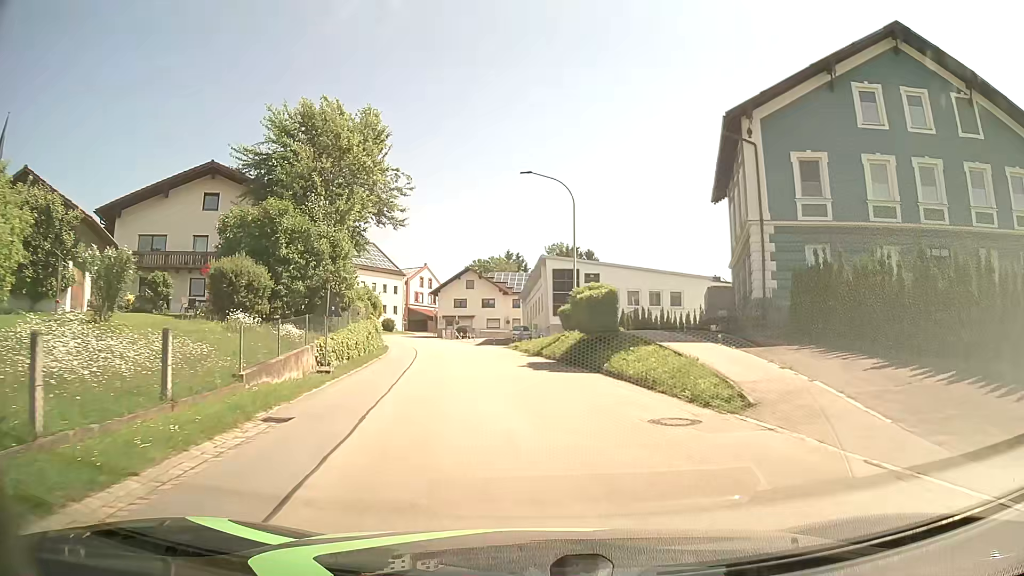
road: secondary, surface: asphalt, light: Day
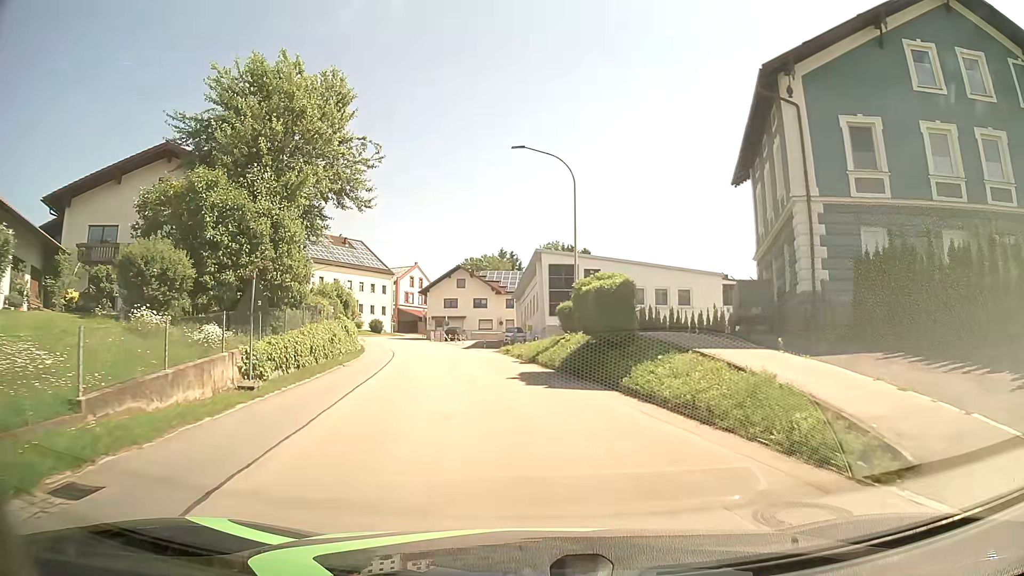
(0.0, +5.0) m; 0°
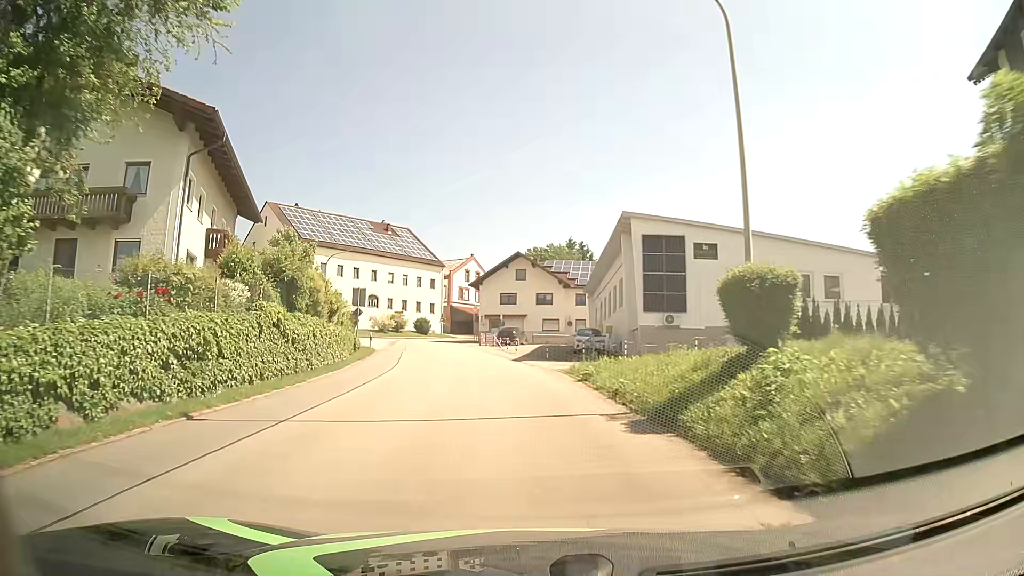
(-0.7, +15.9) m; -6°
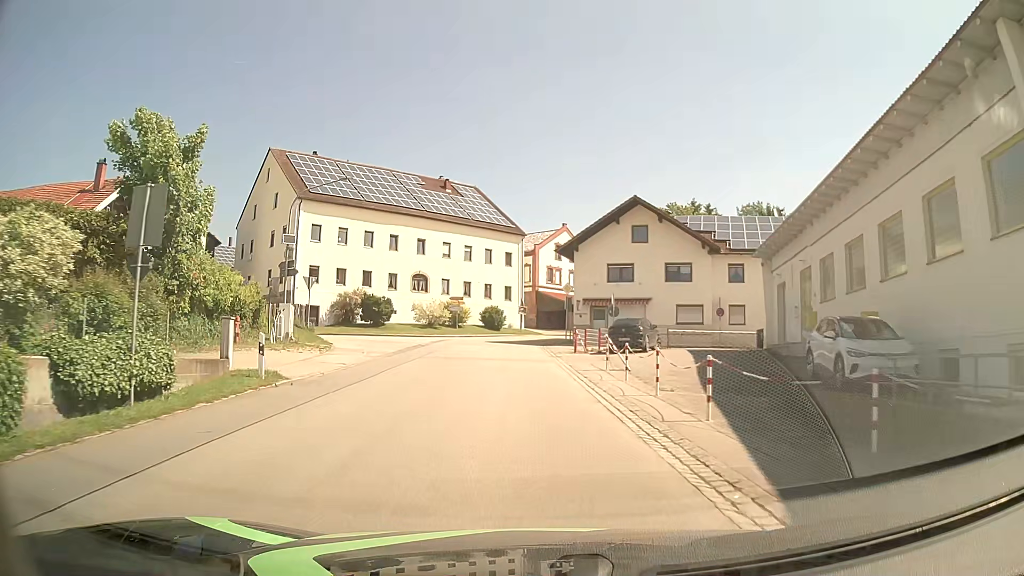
(-1.8, +27.2) m; -8°
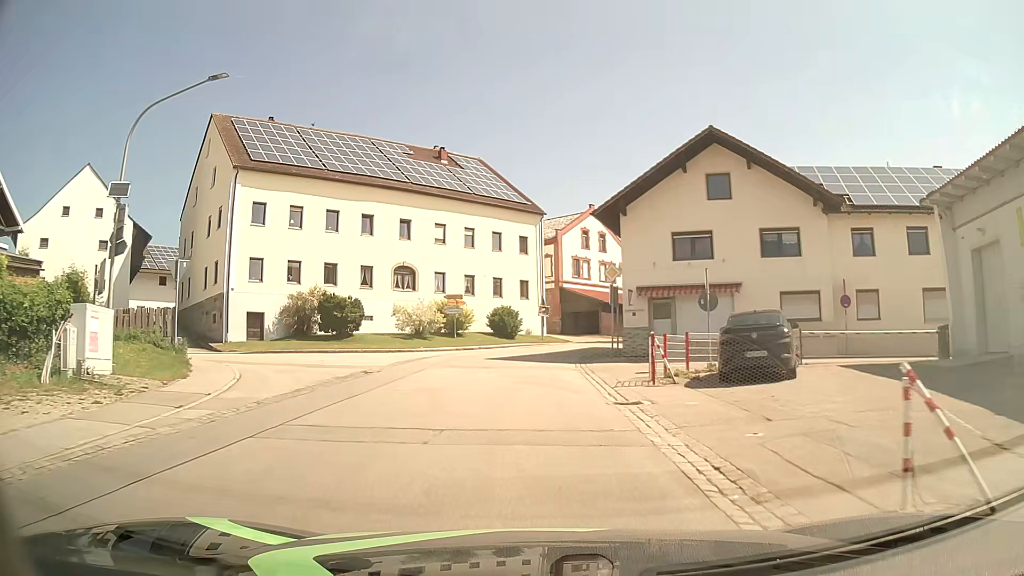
(-0.3, +15.6) m; -2°
